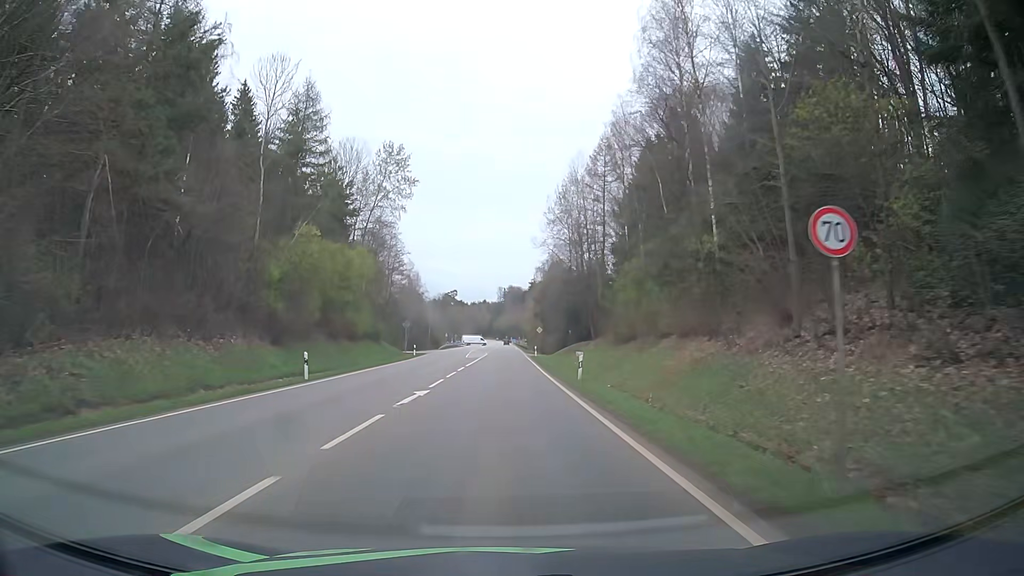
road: secondary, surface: asphalt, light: Day
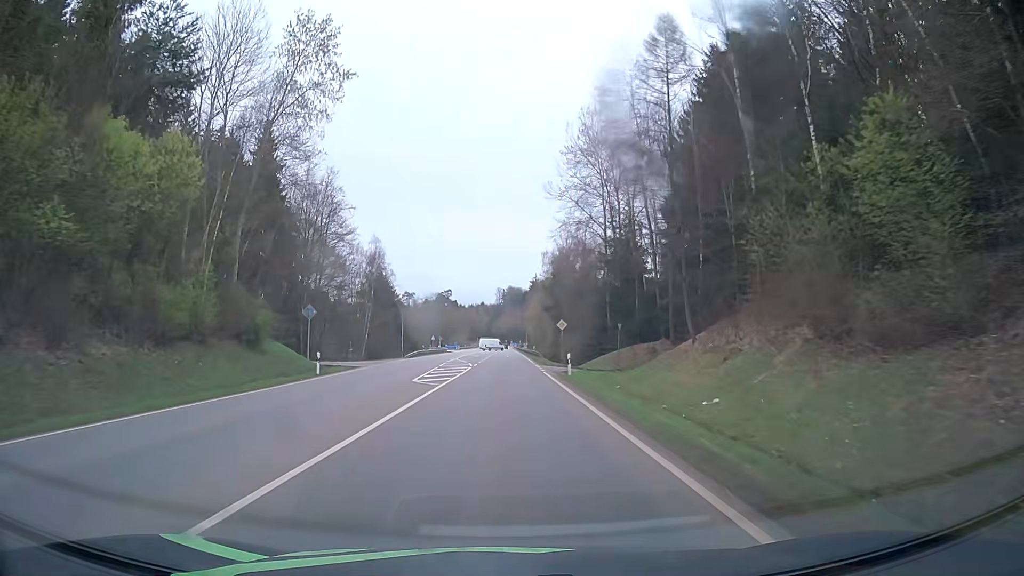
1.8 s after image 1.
(+0.1, +33.8) m; 0°
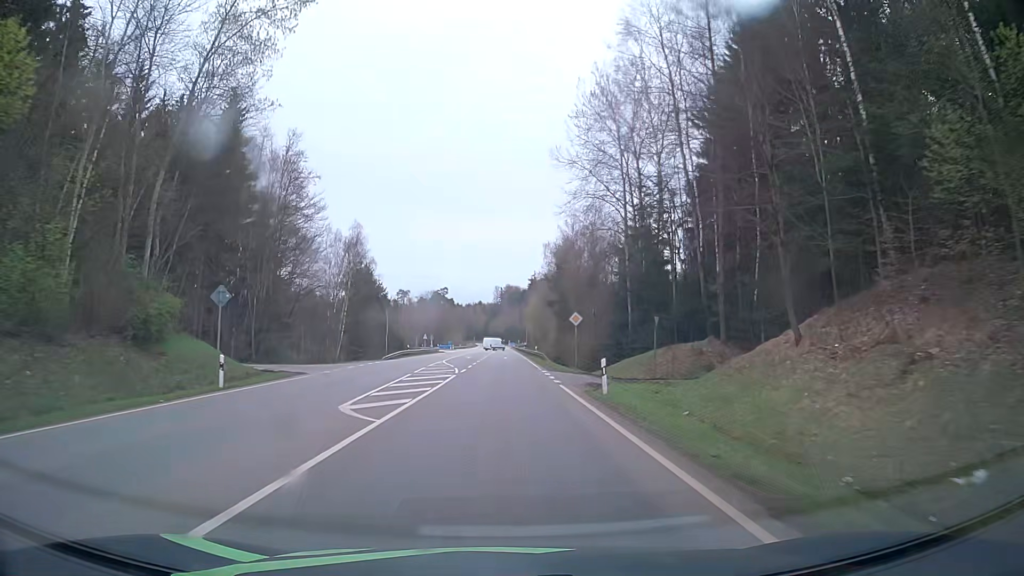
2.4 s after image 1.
(0.0, +11.1) m; 0°
(0, +10) (0, +20) (0, +30) (0, +40) (0, +50) (0, +60) (0, +70) (0, +80) (0, +90) (0, +100) m
